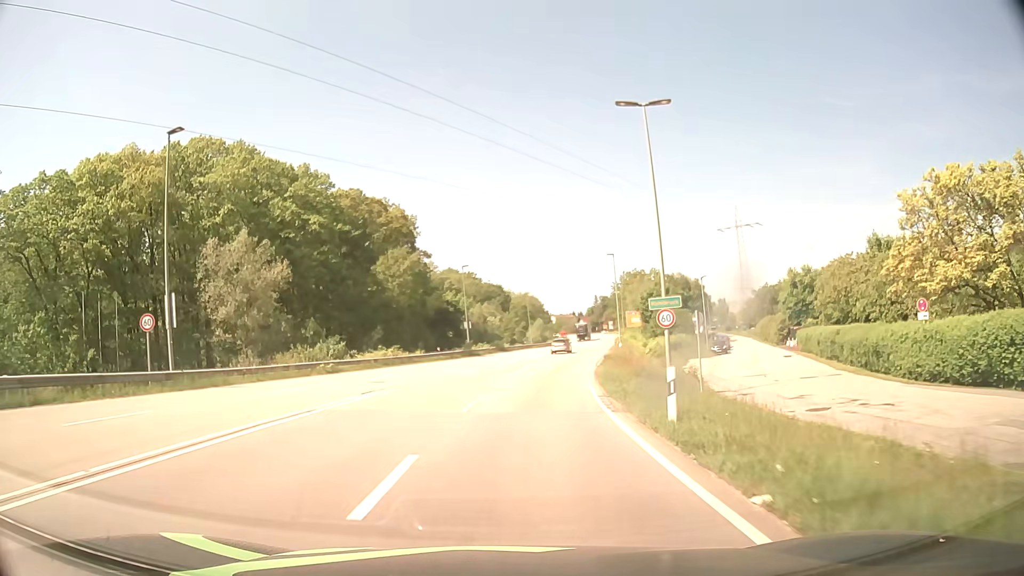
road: secondary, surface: asphalt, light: Day
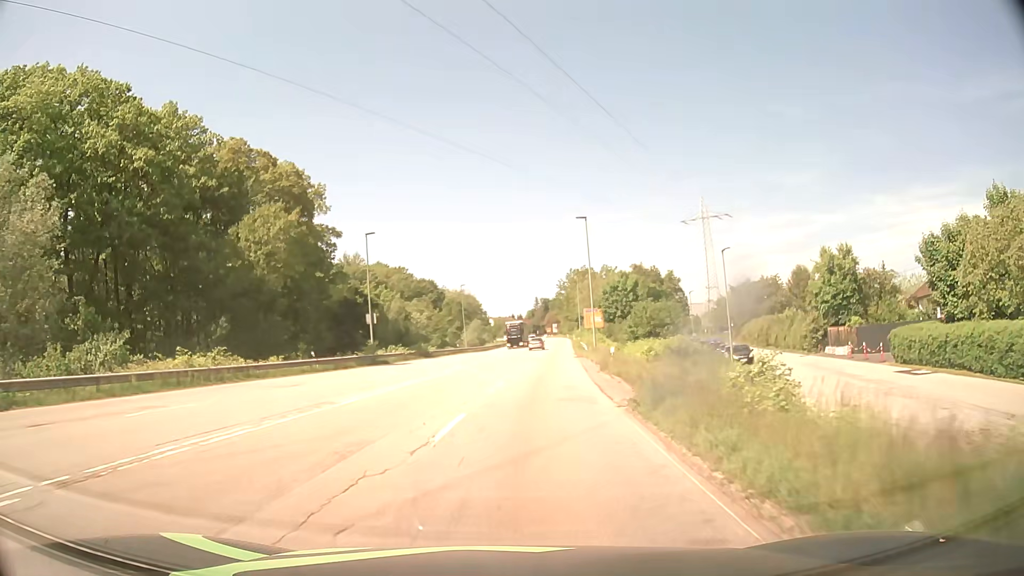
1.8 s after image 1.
(+1.1, +23.4) m; +5°
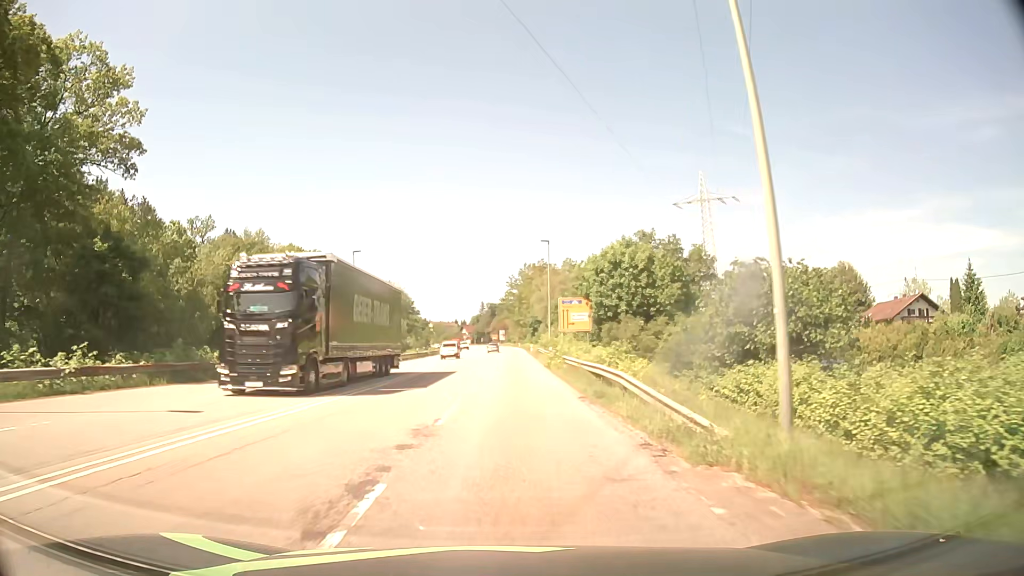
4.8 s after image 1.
(+2.4, +41.1) m; +5°
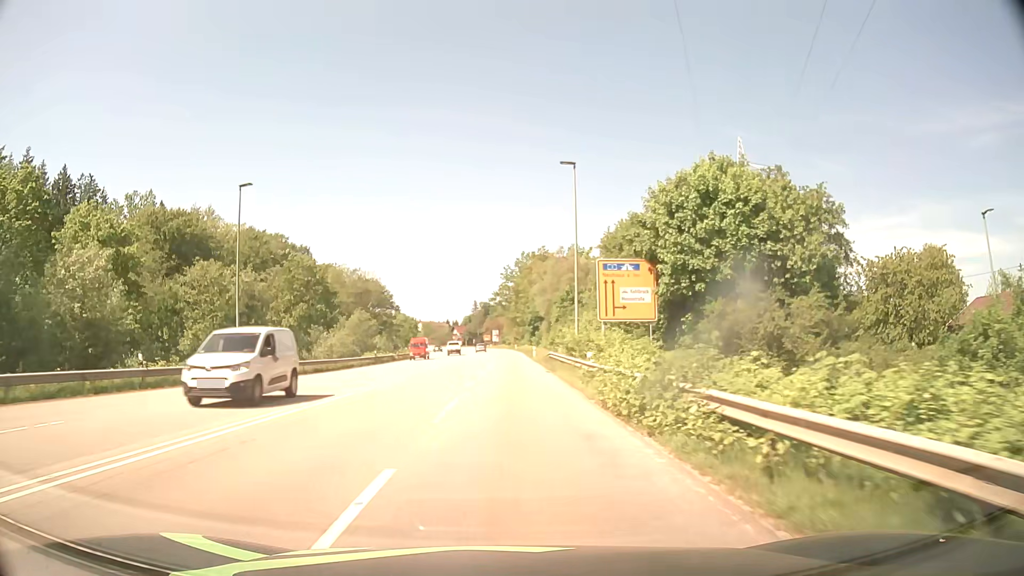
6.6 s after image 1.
(+0.2, +26.3) m; +1°
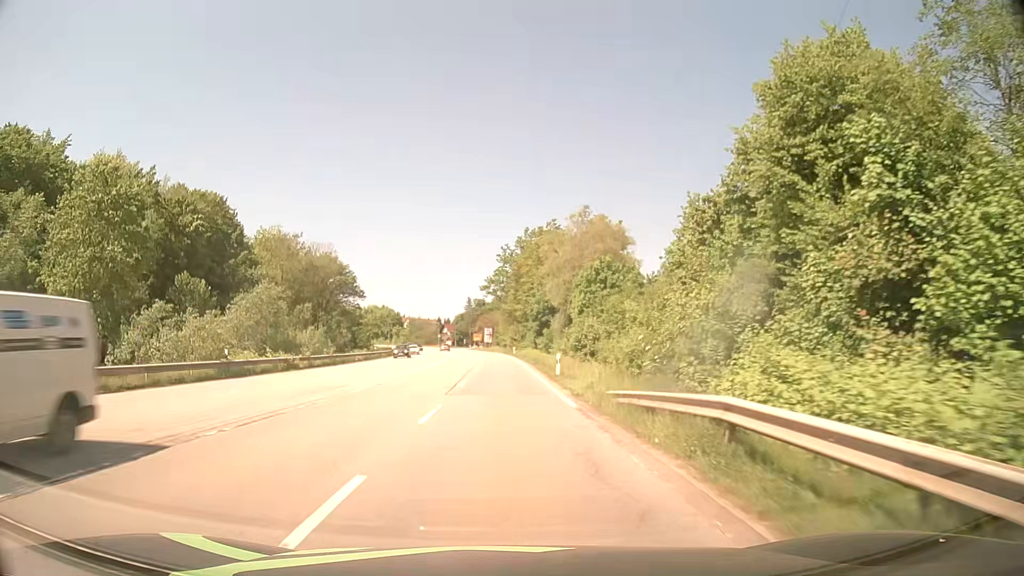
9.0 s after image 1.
(+0.2, +35.7) m; 0°
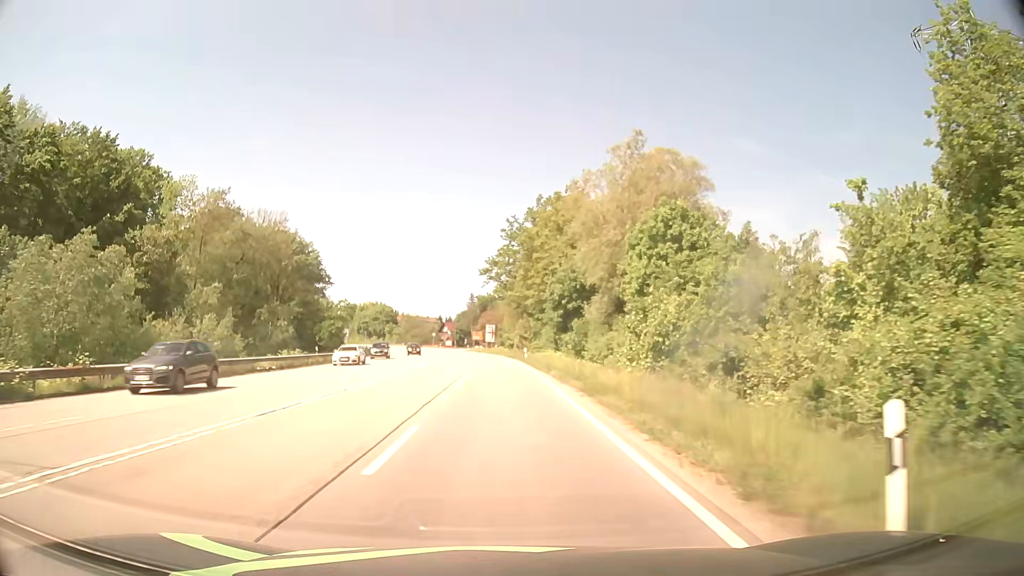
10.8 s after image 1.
(0.0, +27.1) m; 0°
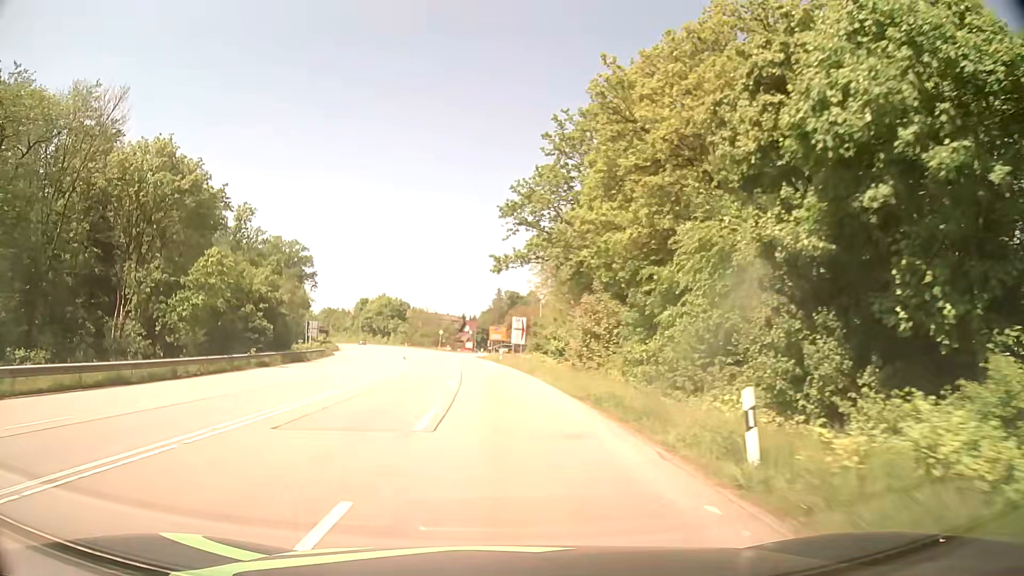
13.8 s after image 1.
(-0.8, +45.4) m; -2°
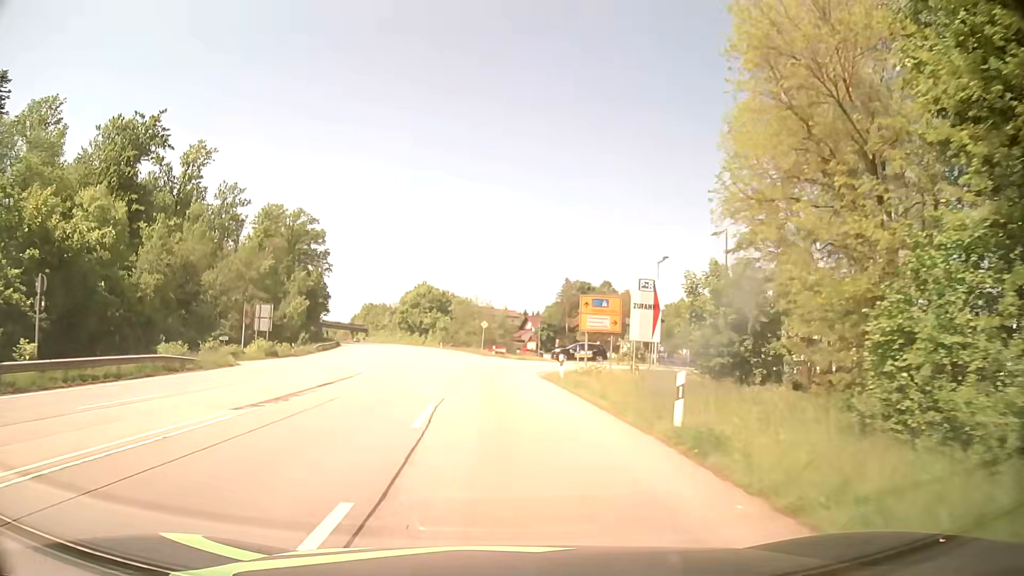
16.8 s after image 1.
(-2.8, +45.5) m; -6°
(0, +10) (0, +20) (-1, +30) (-2, +40) (-3, +50) (-4, +60) (-5, +70) (-7, +80) (-9, +89) (-11, +99) m
